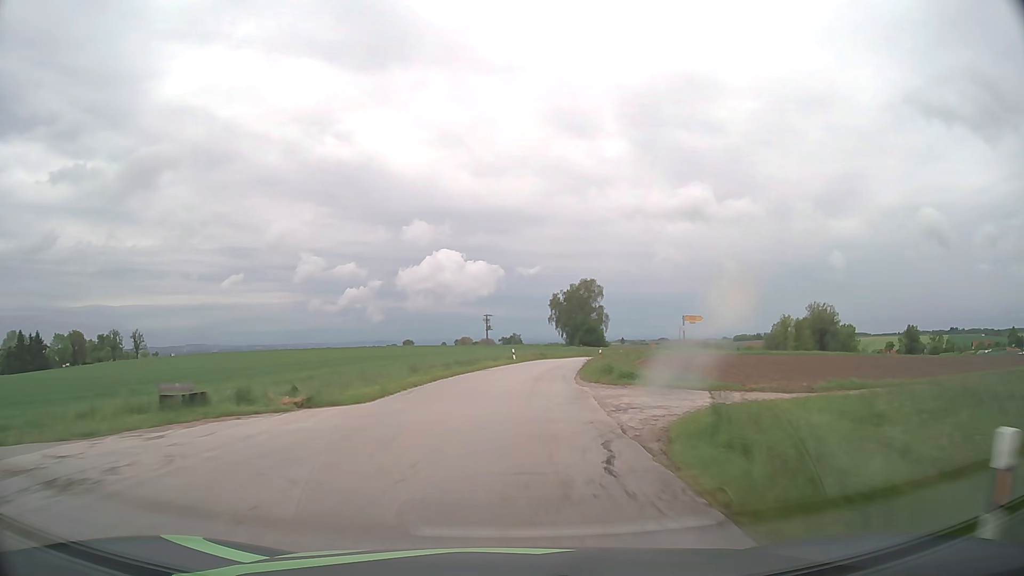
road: tertiary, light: Day
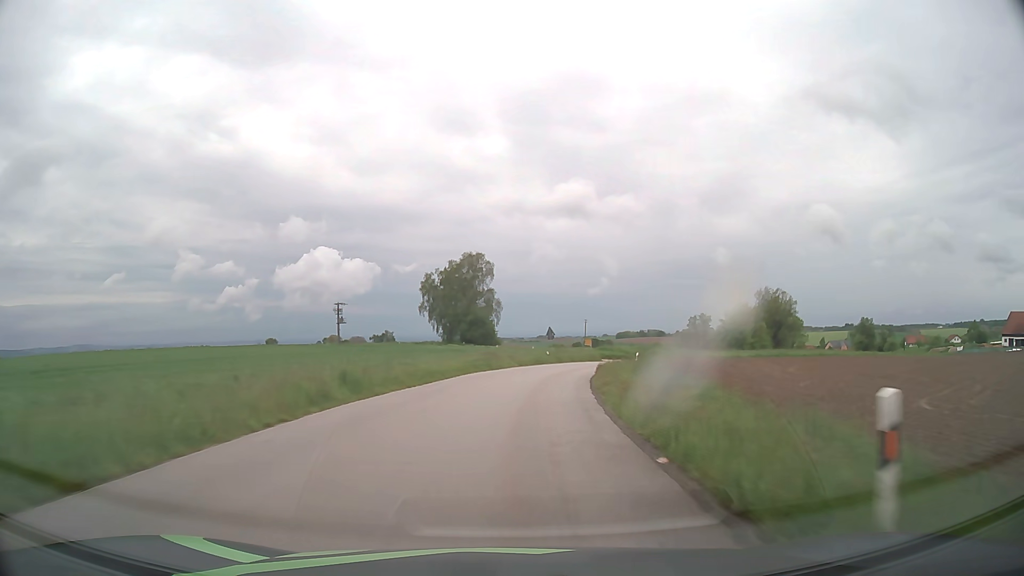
(+4.1, +49.5) m; +10°
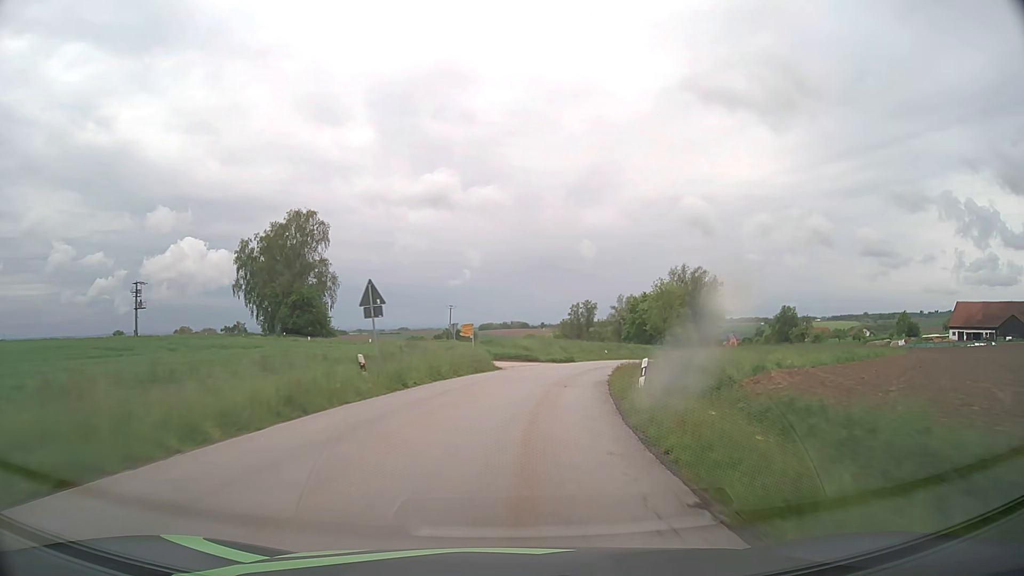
(+3.3, +37.2) m; +11°
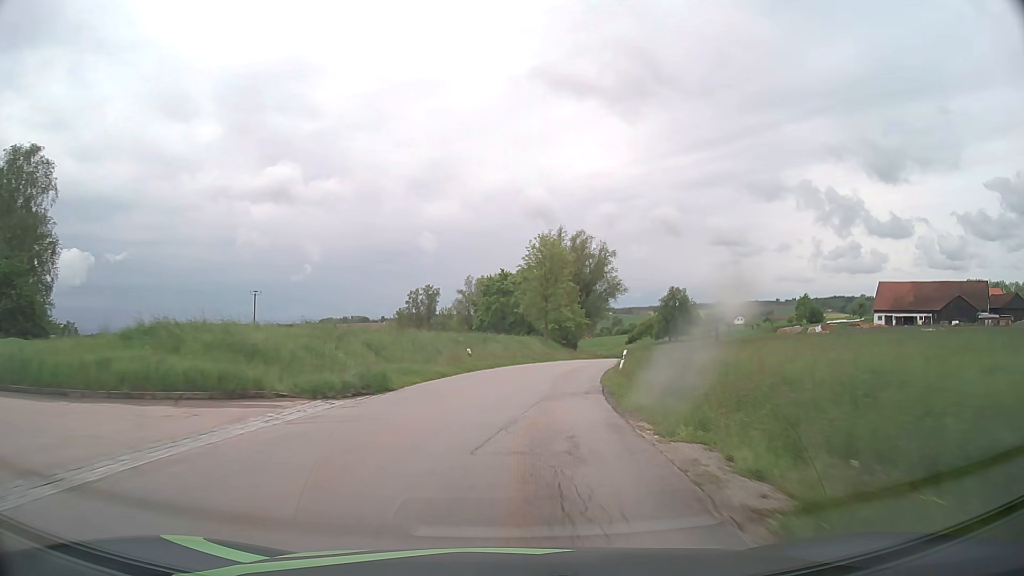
(+4.3, +36.4) m; +14°
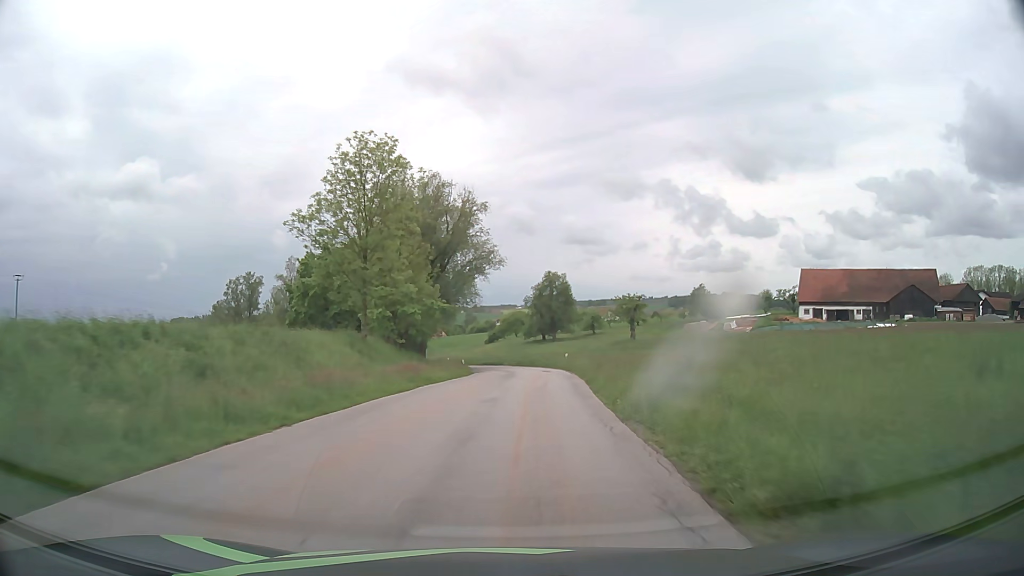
(+3.5, +34.5) m; +12°
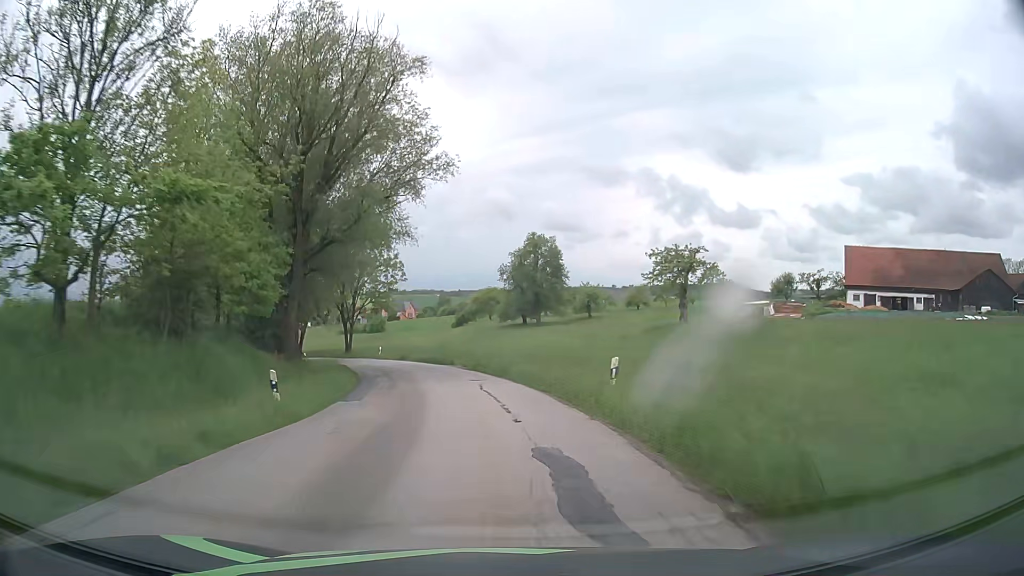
(+2.0, +32.5) m; +3°
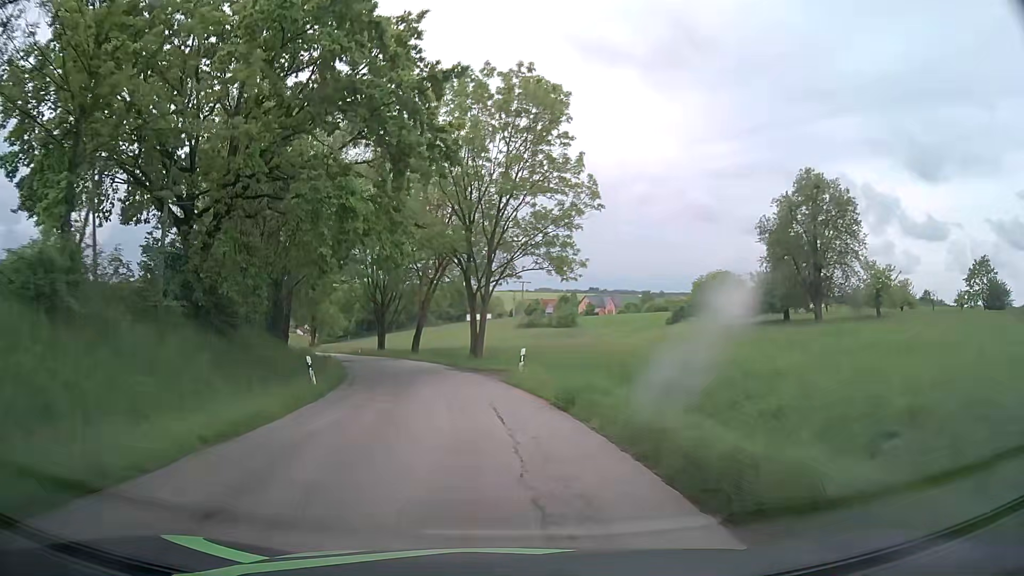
(-5.1, +39.1) m; -17°
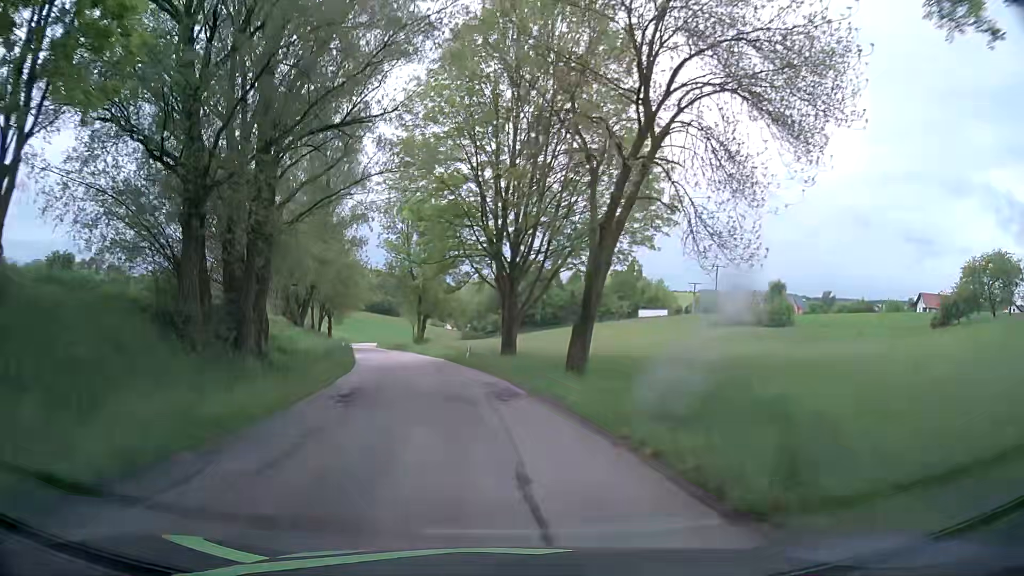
(-4.6, +34.7) m; -13°
(0, +10) (-1, +20) (-3, +30) (-5, +40) (-8, +49) (-11, +59) (-14, +68) (-17, +78) (-19, +88) (-22, +97) m
